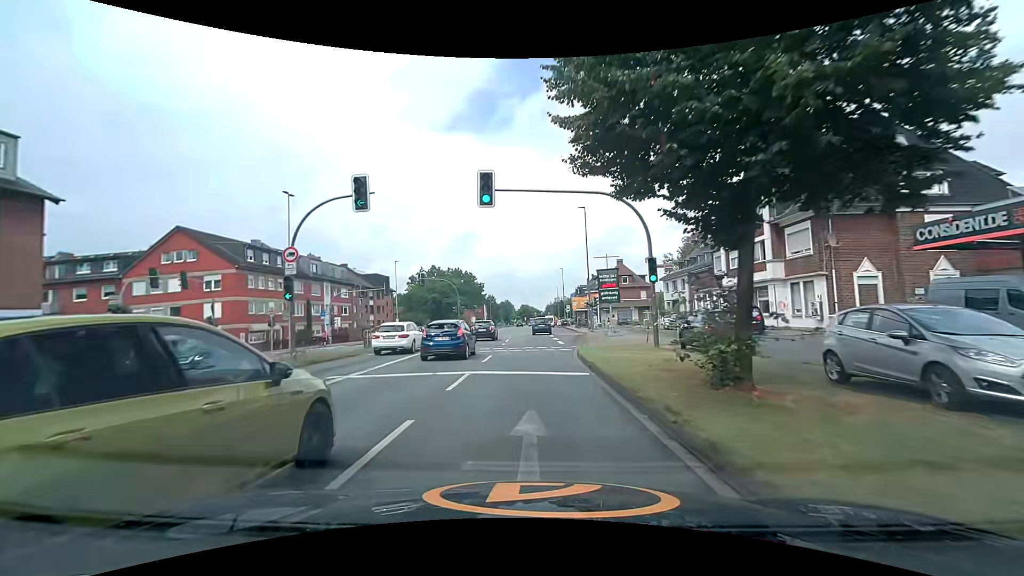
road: primary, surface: asphalt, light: Day
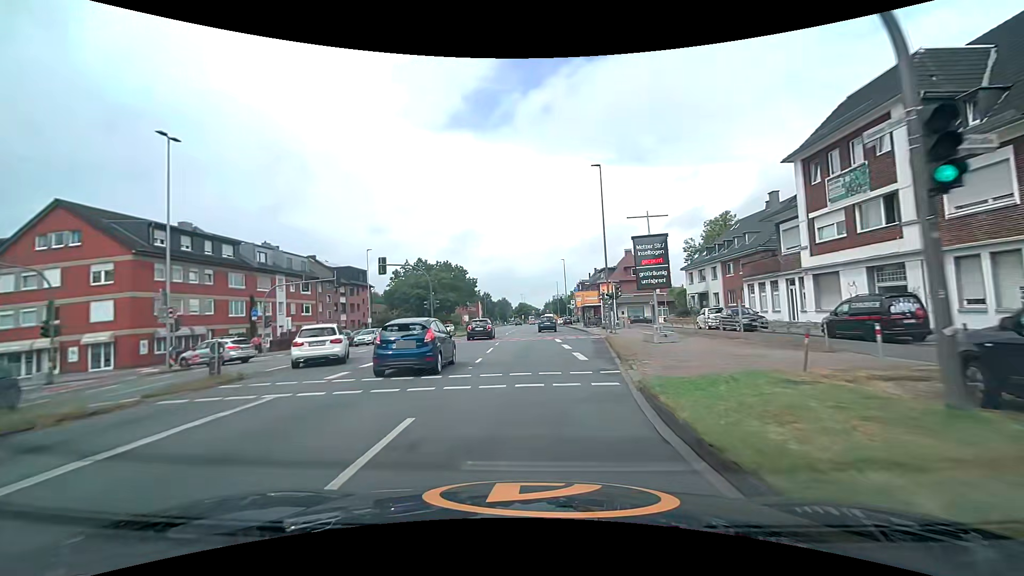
(-0.1, +12.9) m; -1°
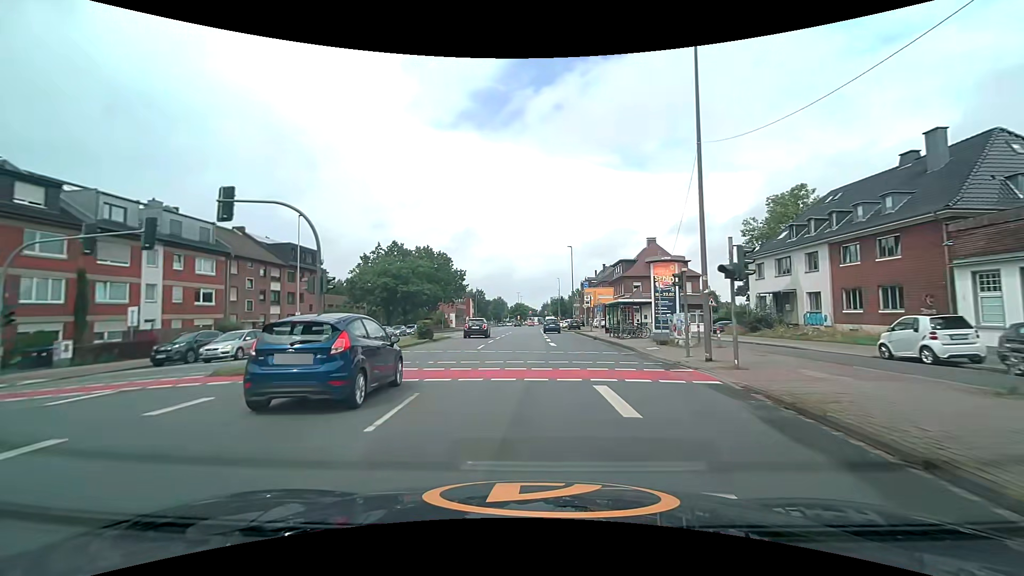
(+0.1, +20.1) m; 0°
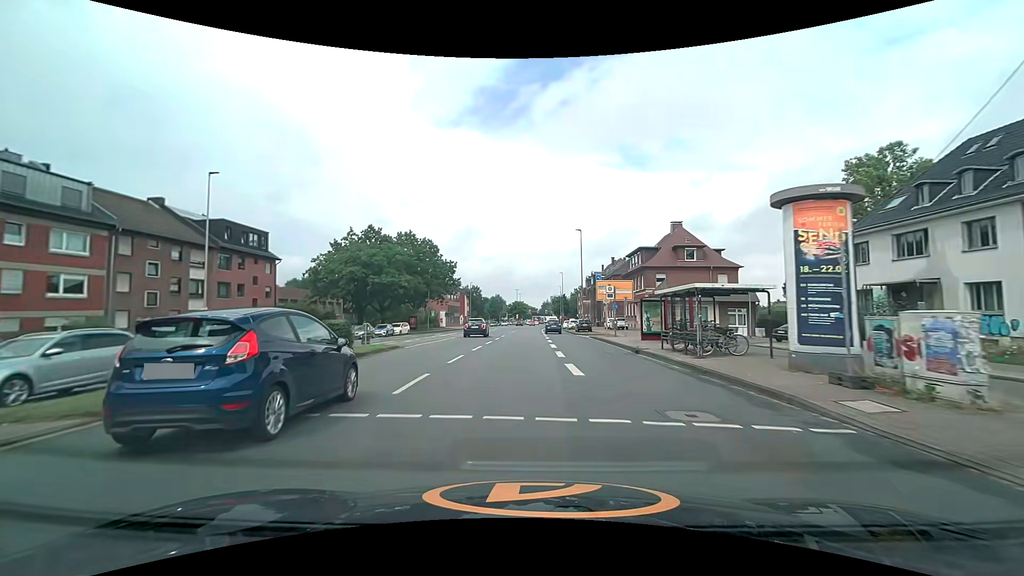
(0.0, +13.7) m; 0°
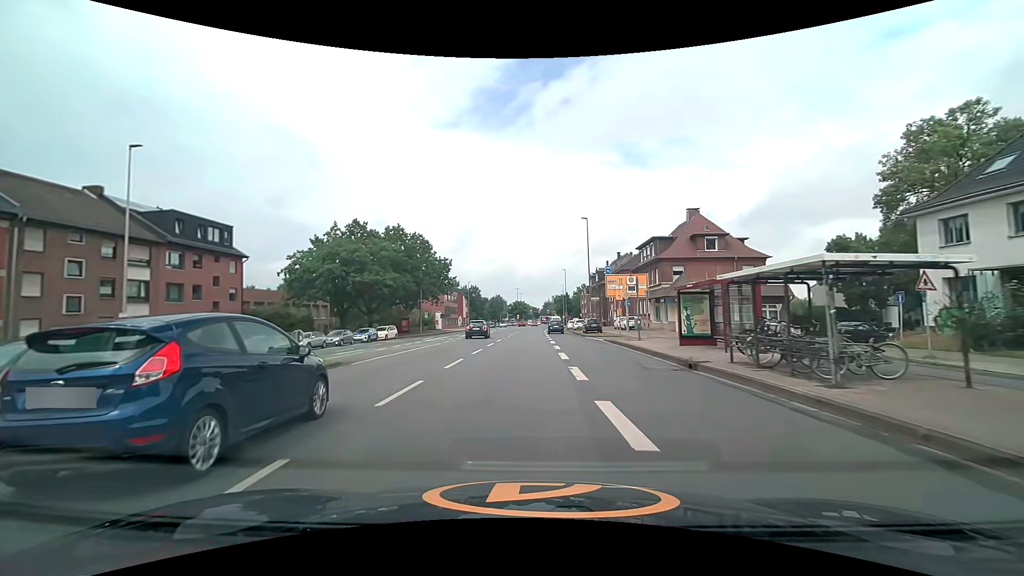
(0.0, +6.9) m; 0°
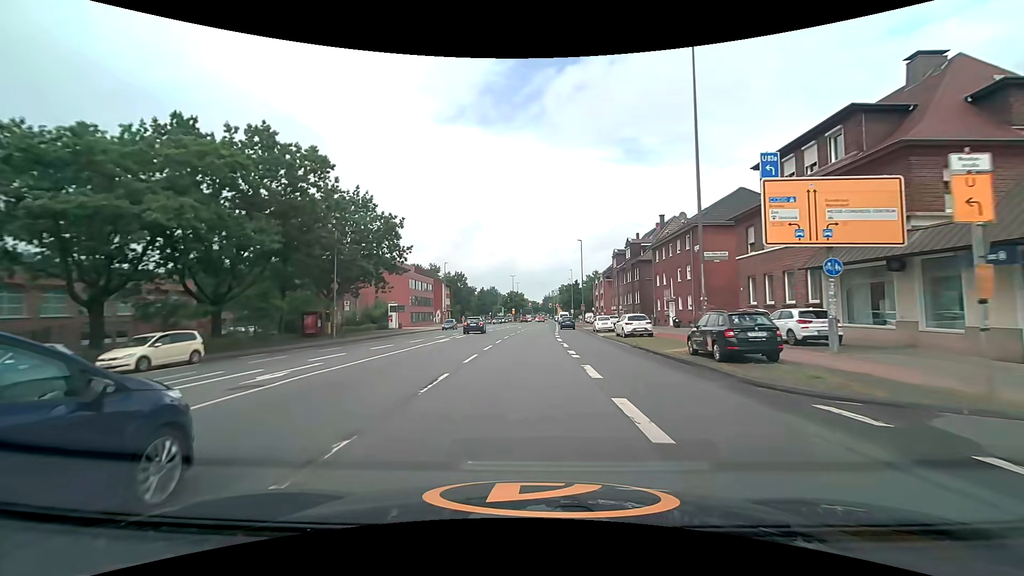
(-0.2, +35.3) m; 0°
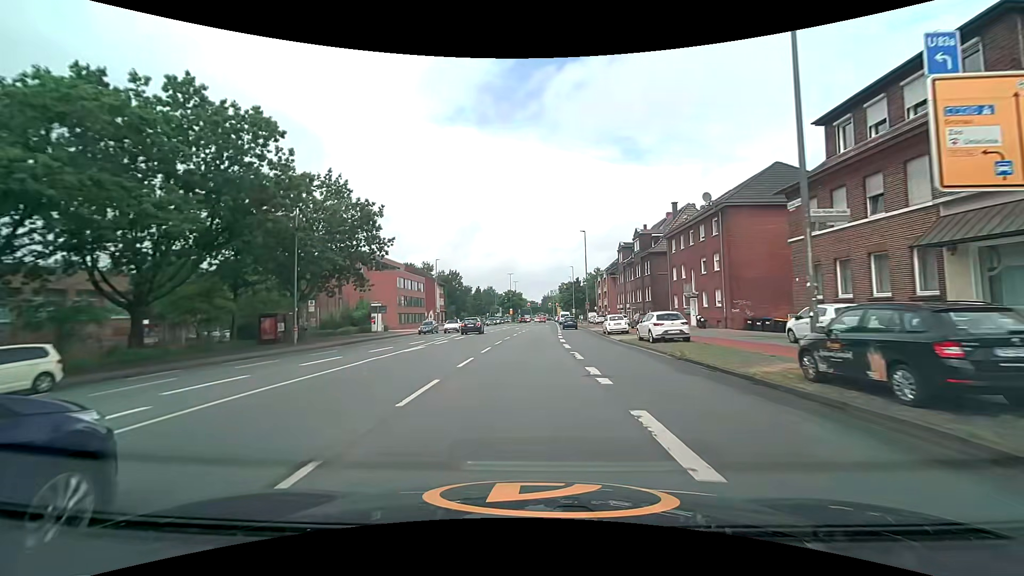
(0.0, +7.3) m; 0°
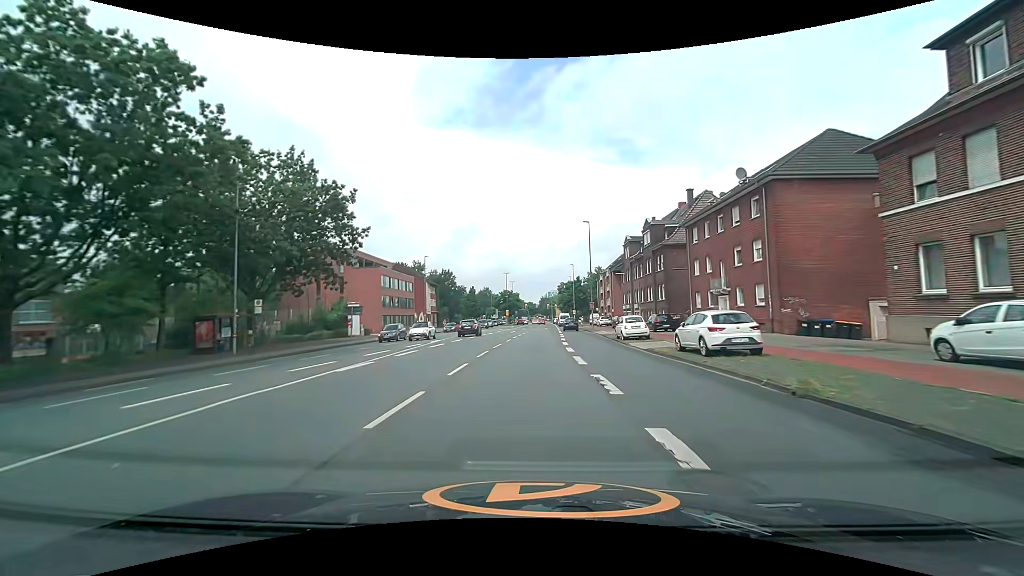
(0.0, +7.4) m; 0°
(0, +10) (0, +20) (0, +30) (0, +40) (+1, +50) (+1, +60) (+1, +70) (+2, +80) (+2, +90) (+2, +100) m
